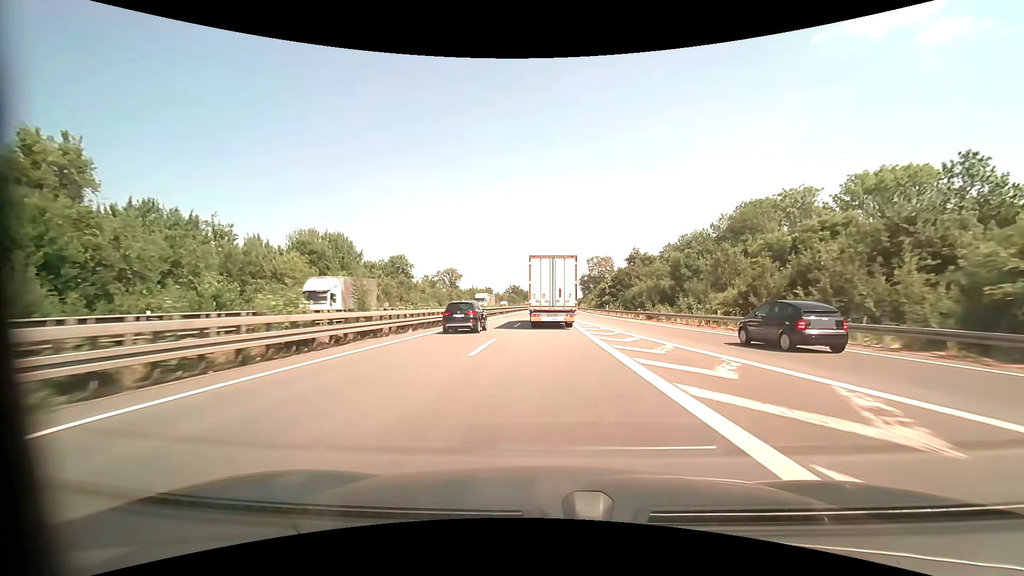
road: motorway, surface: asphalt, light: Day
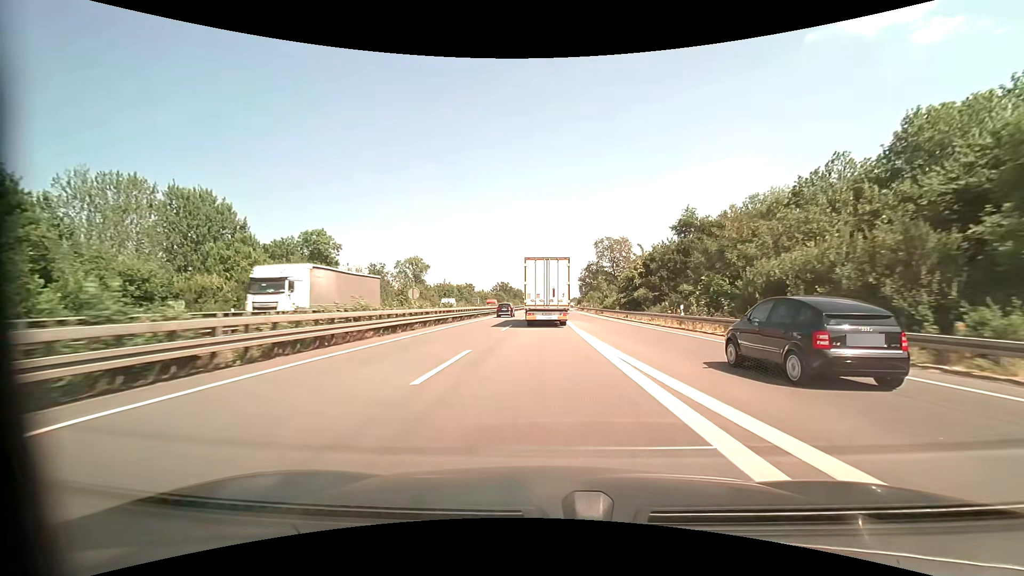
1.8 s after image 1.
(+0.2, +40.3) m; +1°
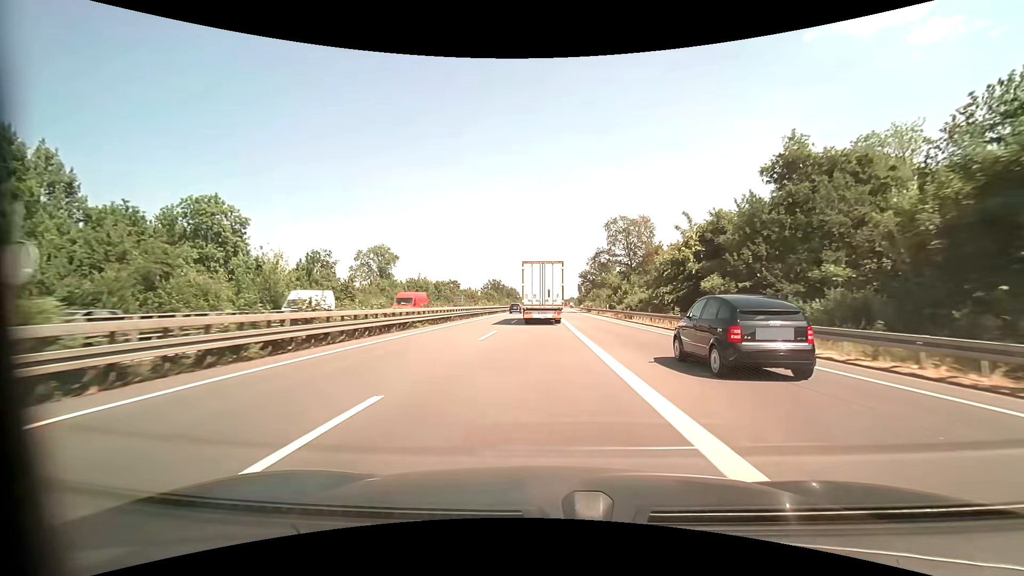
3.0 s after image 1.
(+0.1, +25.1) m; 0°
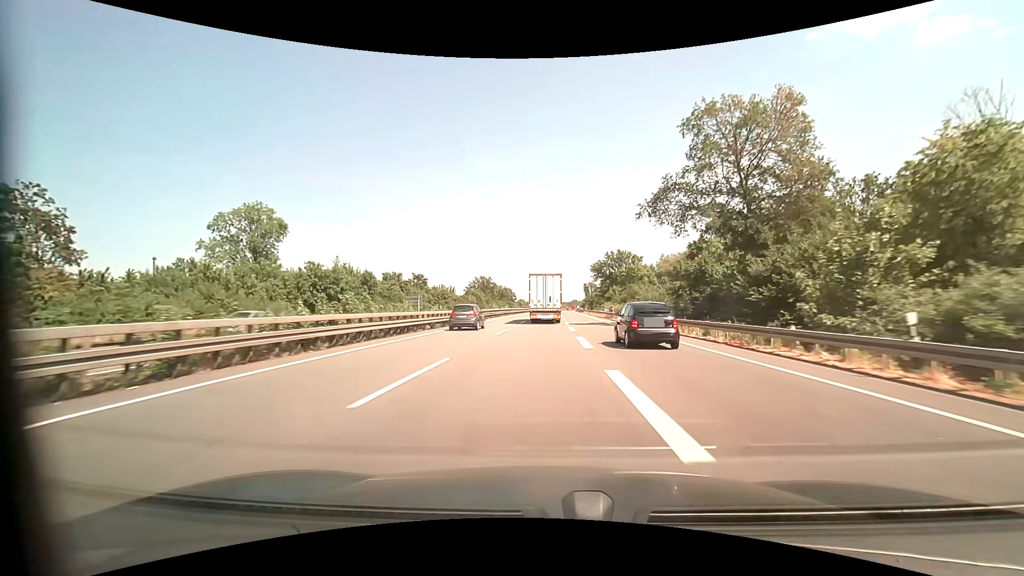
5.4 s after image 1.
(+0.2, +47.6) m; 0°
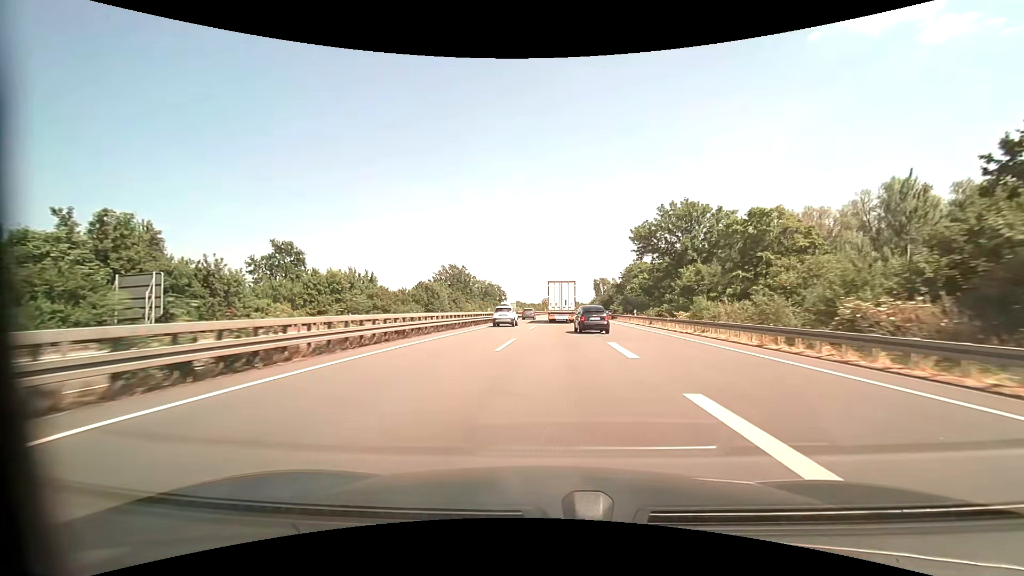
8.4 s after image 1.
(+0.1, +63.4) m; 0°
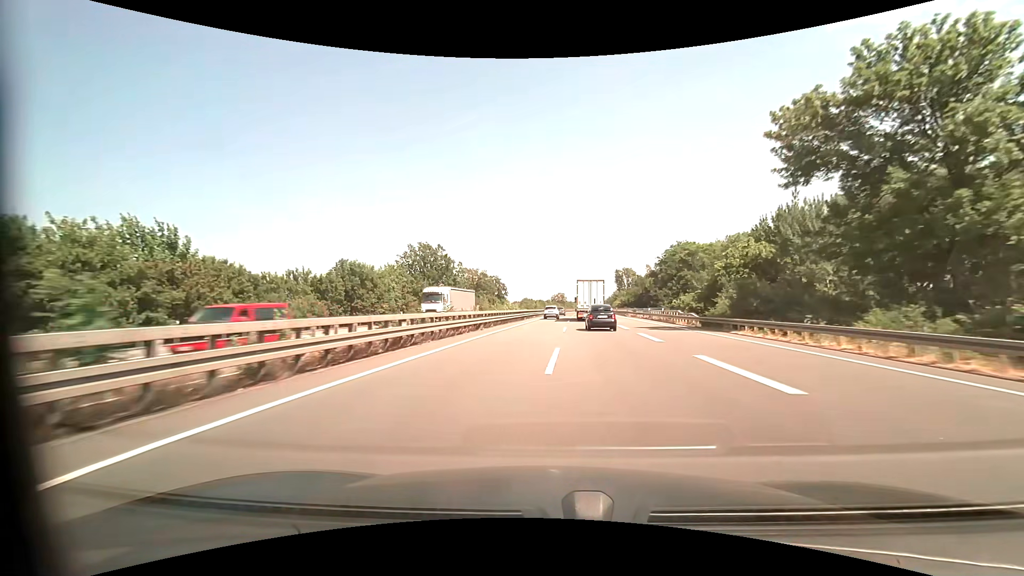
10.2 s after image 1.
(-0.4, +41.7) m; -1°
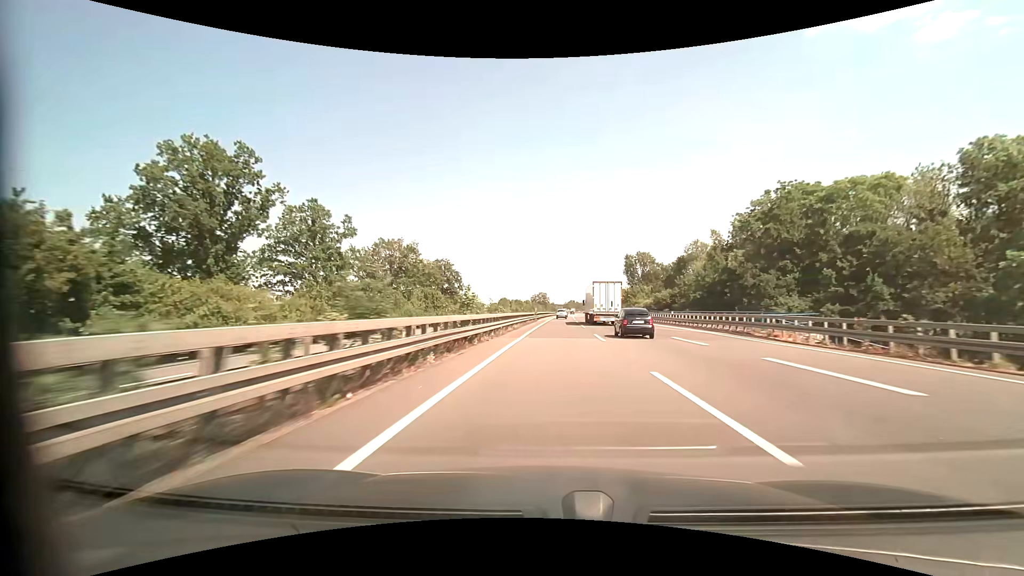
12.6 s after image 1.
(+0.6, +59.6) m; +2°
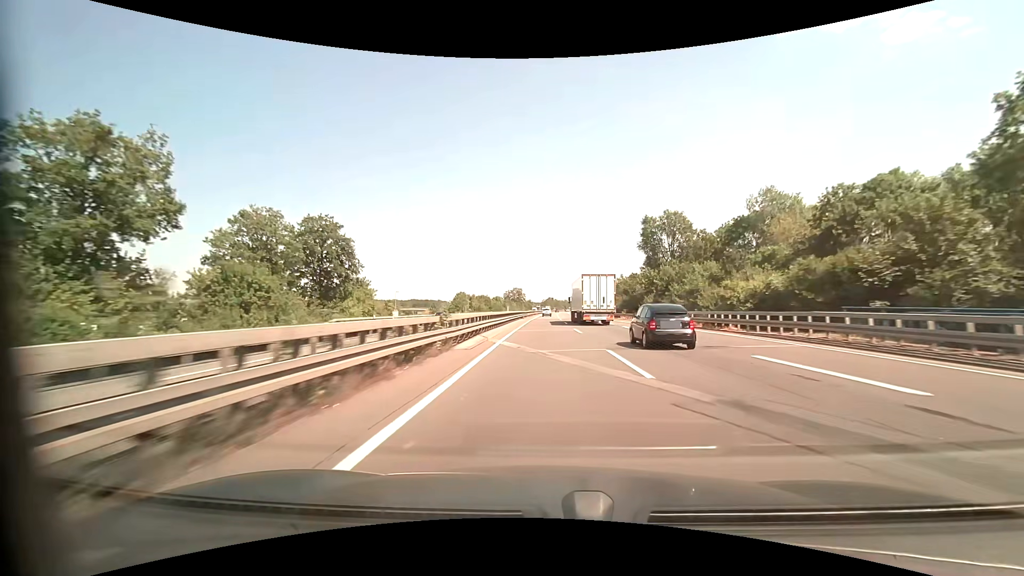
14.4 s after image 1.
(+1.1, +49.2) m; +2°
(0, +10) (0, +20) (0, +30) (0, +40) (0, +50) (0, +60) (0, +70) (0, +80) (0, +90) (0, +100) m
